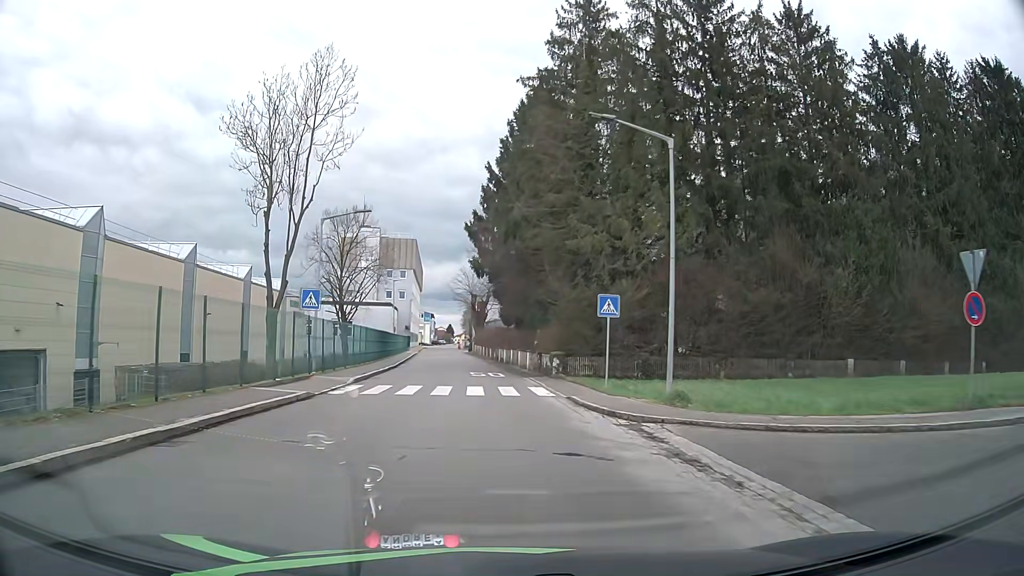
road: tertiary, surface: asphalt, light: Day
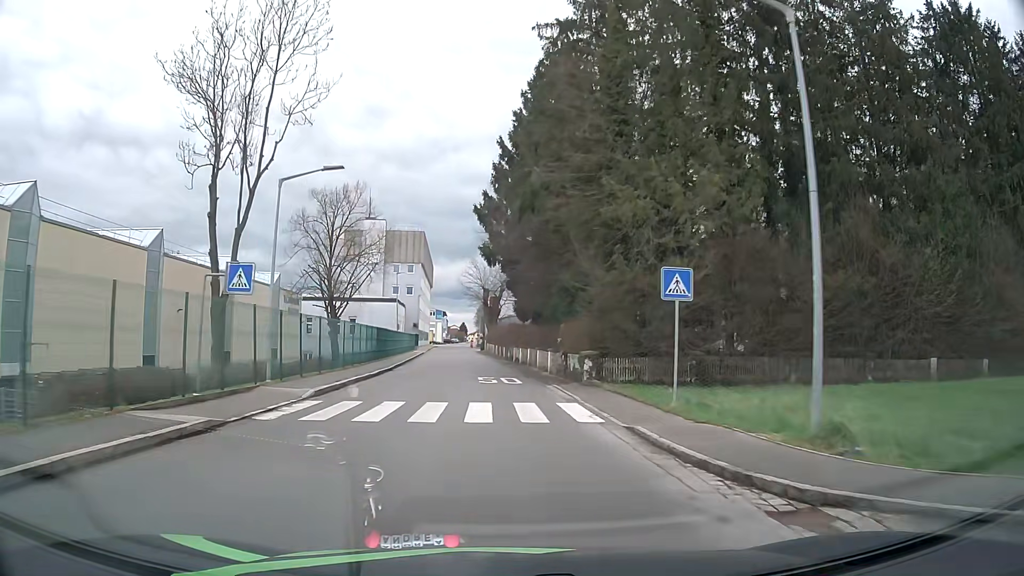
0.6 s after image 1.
(-0.1, +6.9) m; -1°
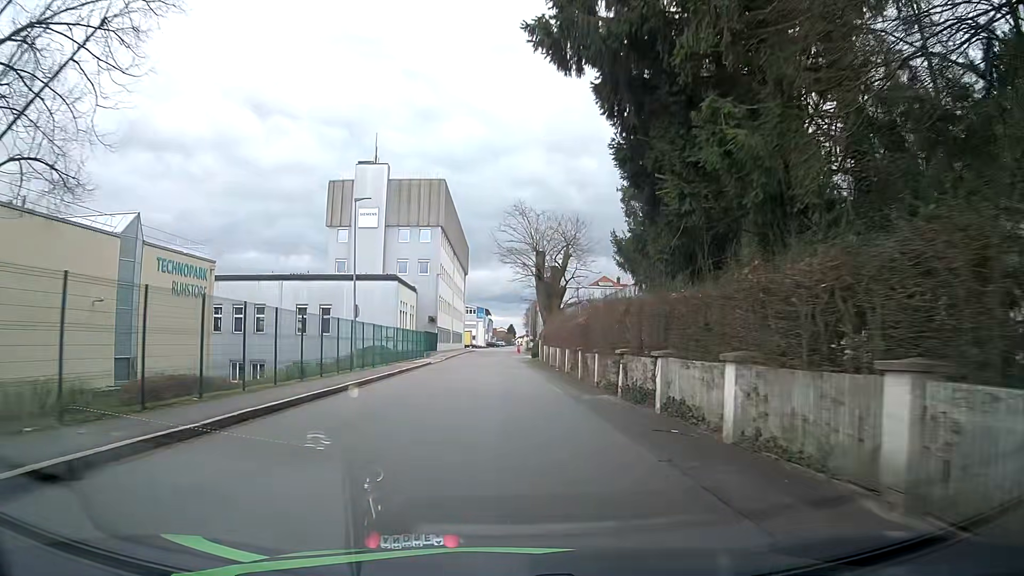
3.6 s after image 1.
(-1.4, +35.0) m; -5°
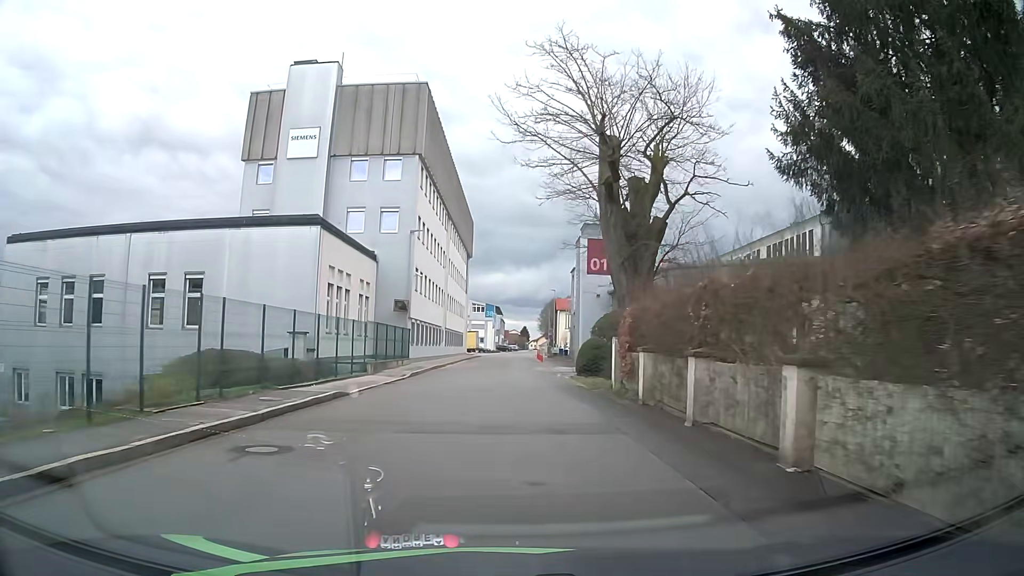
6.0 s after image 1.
(-0.1, +27.4) m; 0°
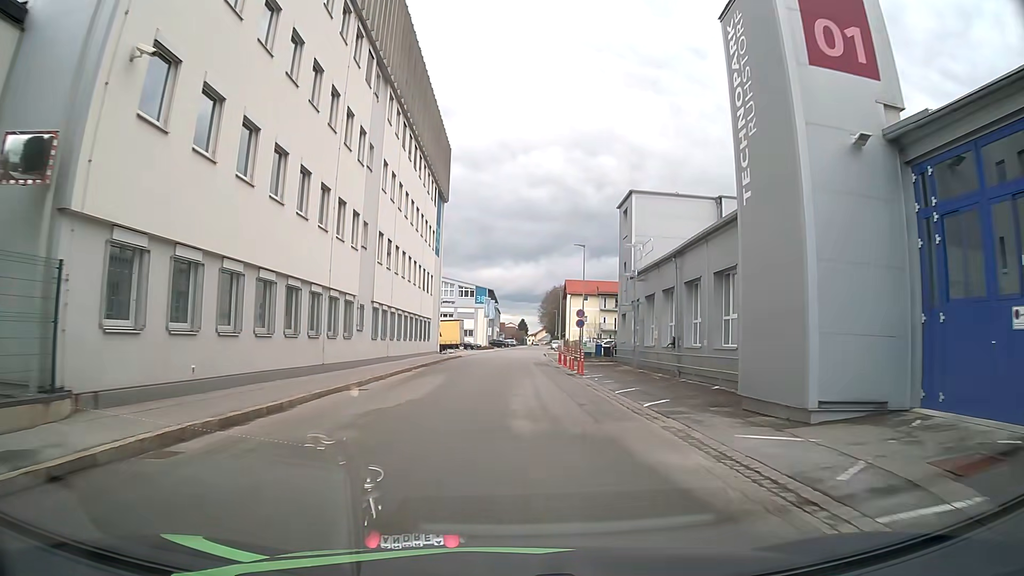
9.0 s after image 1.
(-0.2, +33.2) m; +1°
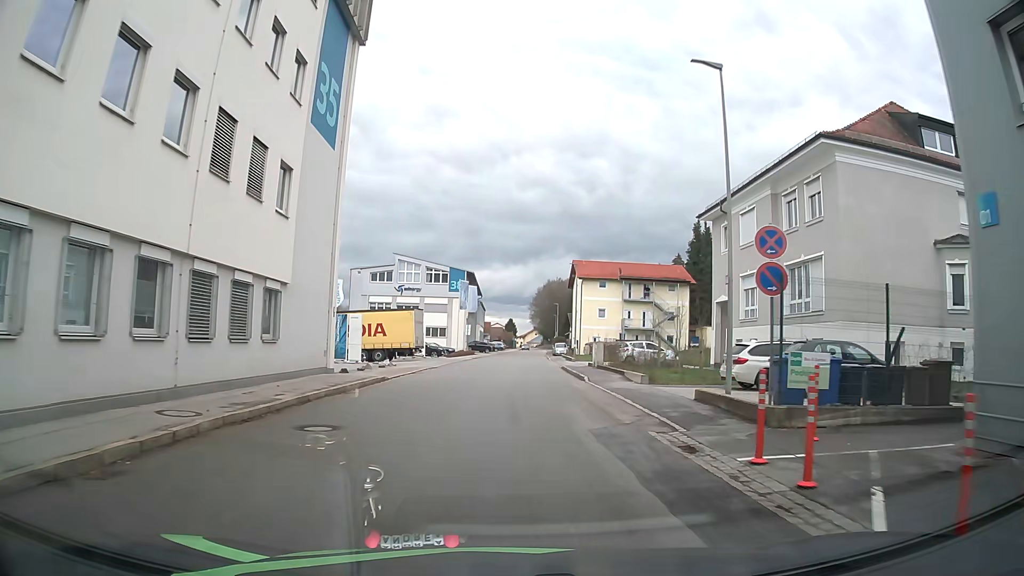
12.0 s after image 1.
(-0.2, +32.7) m; -1°
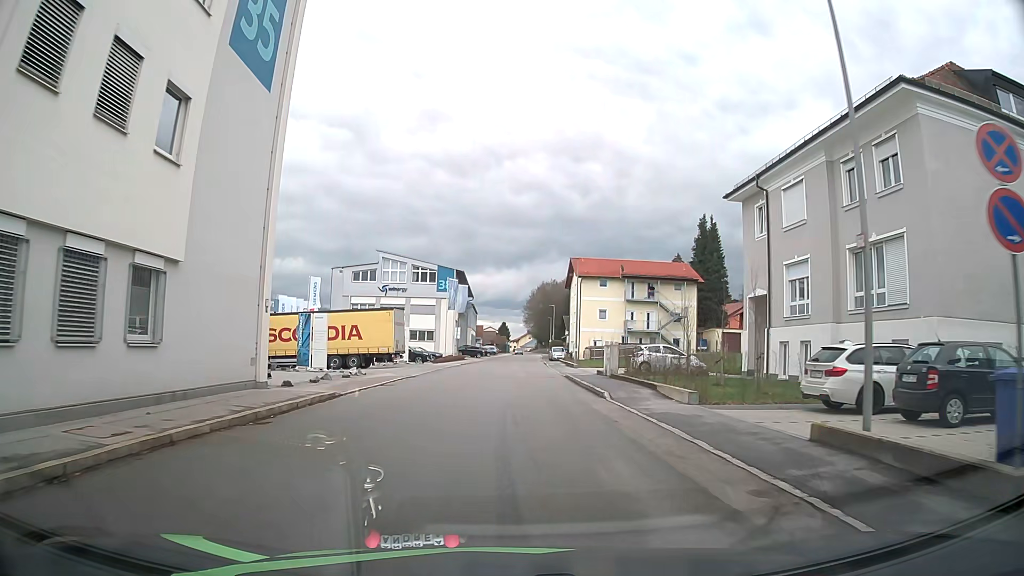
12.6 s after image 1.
(+0.2, +6.4) m; +2°
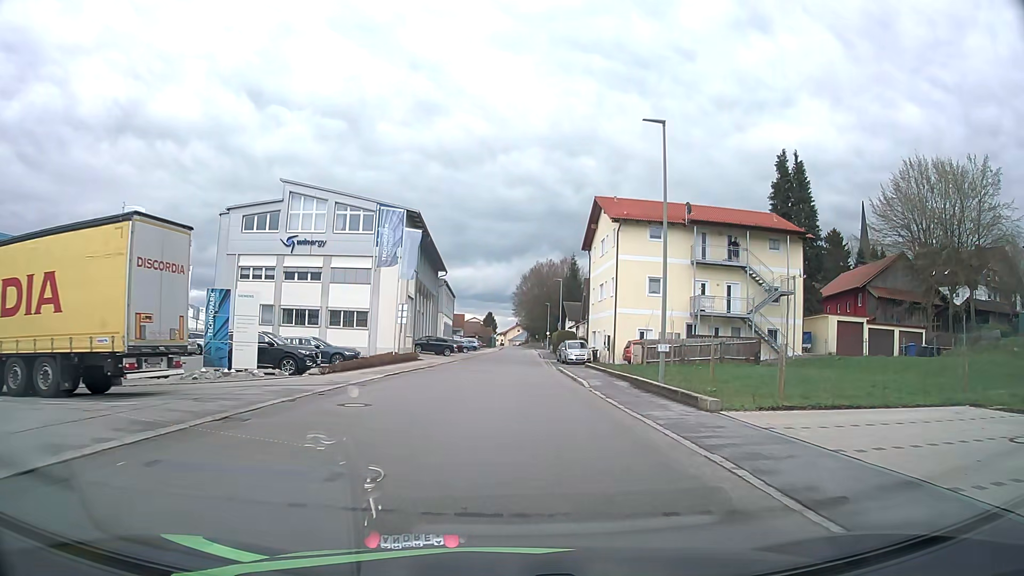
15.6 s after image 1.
(+0.4, +31.8) m; +1°
(0, +10) (0, +20) (0, +30) (+1, +40) (+1, +50) (+1, +60) (+1, +70) (+2, +80) (+2, +90) (+2, +100) m
